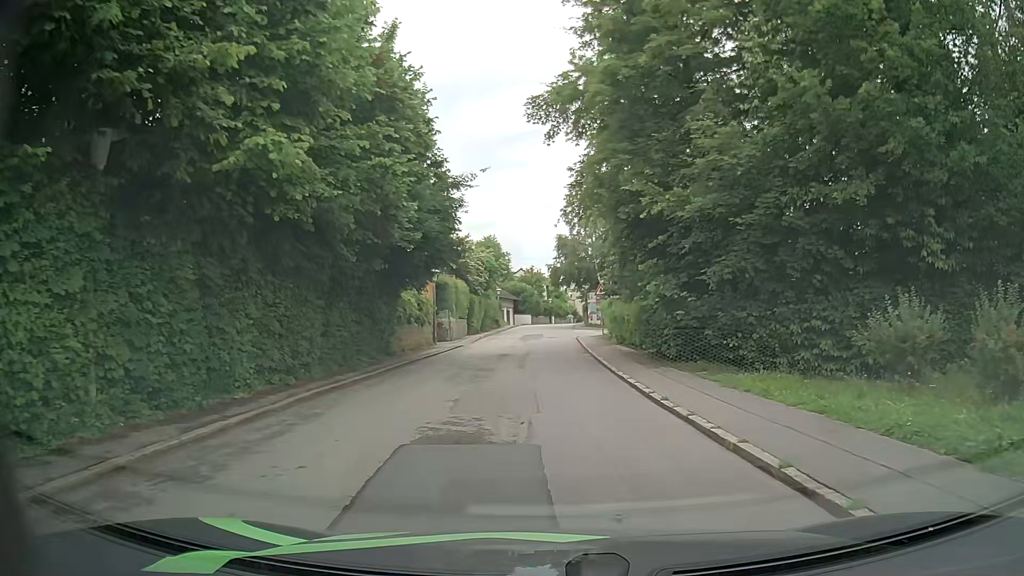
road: residential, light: Day
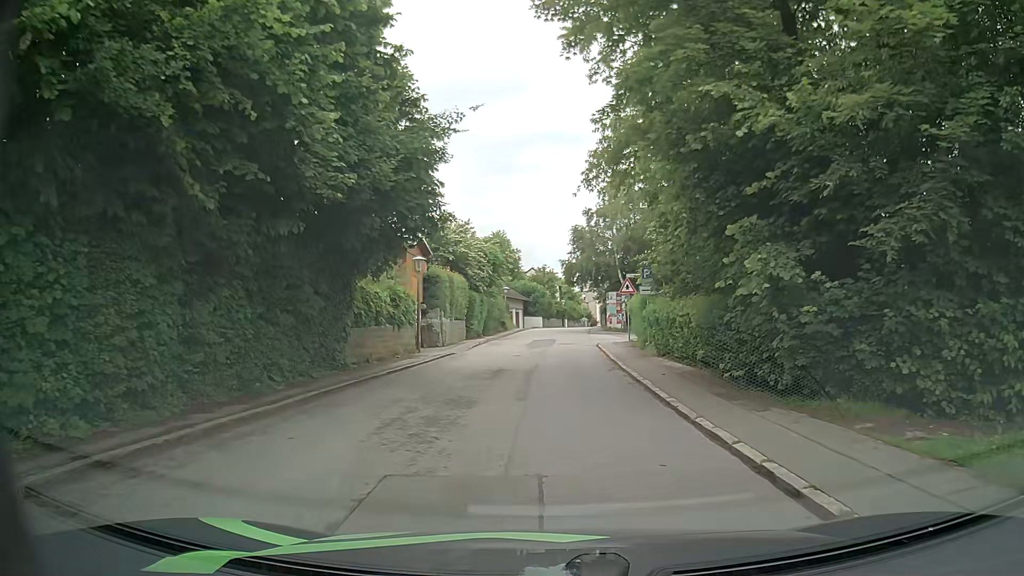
(-0.2, +7.6) m; -2°
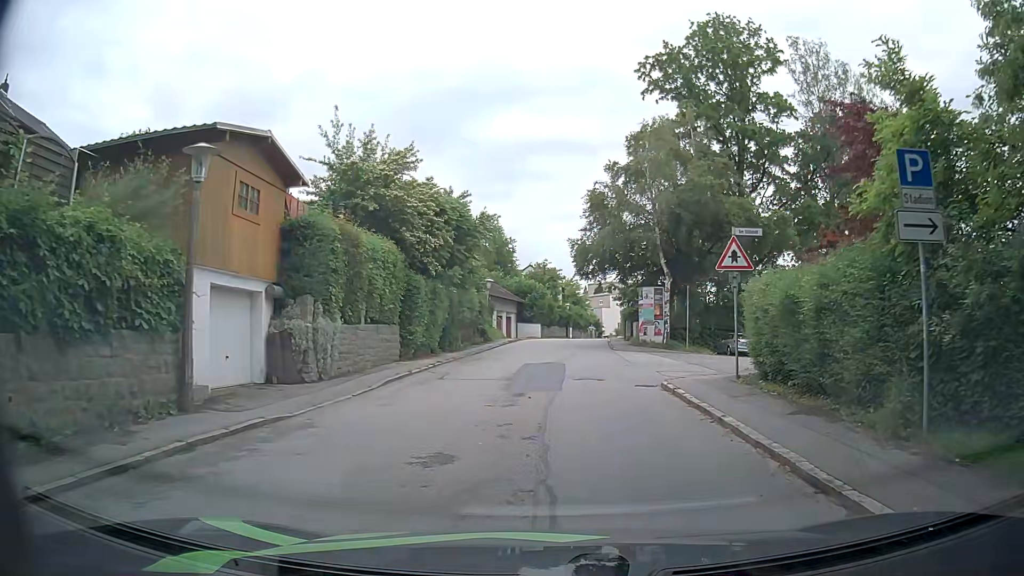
(-0.1, +18.8) m; +1°
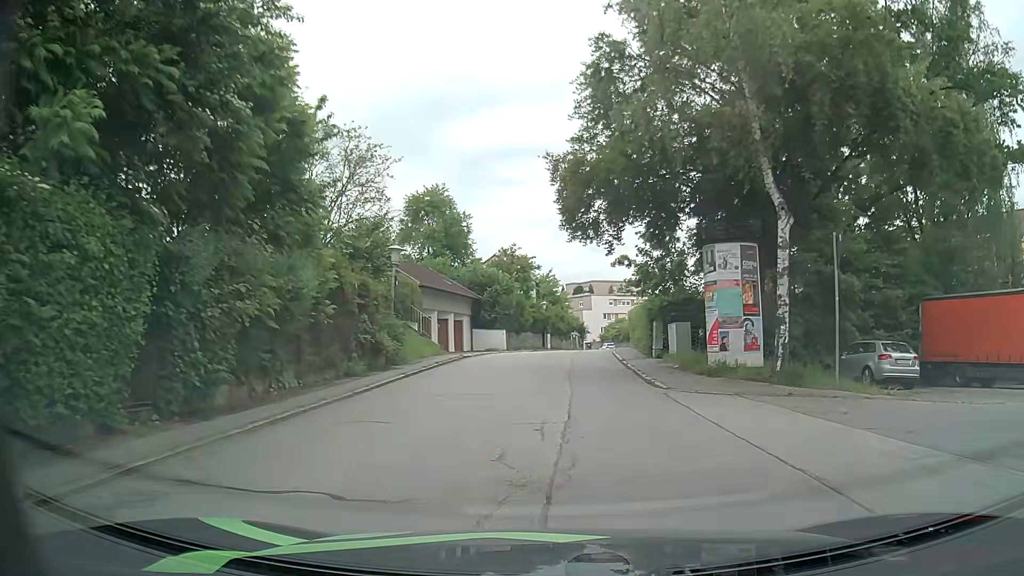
(+0.2, +20.1) m; +1°
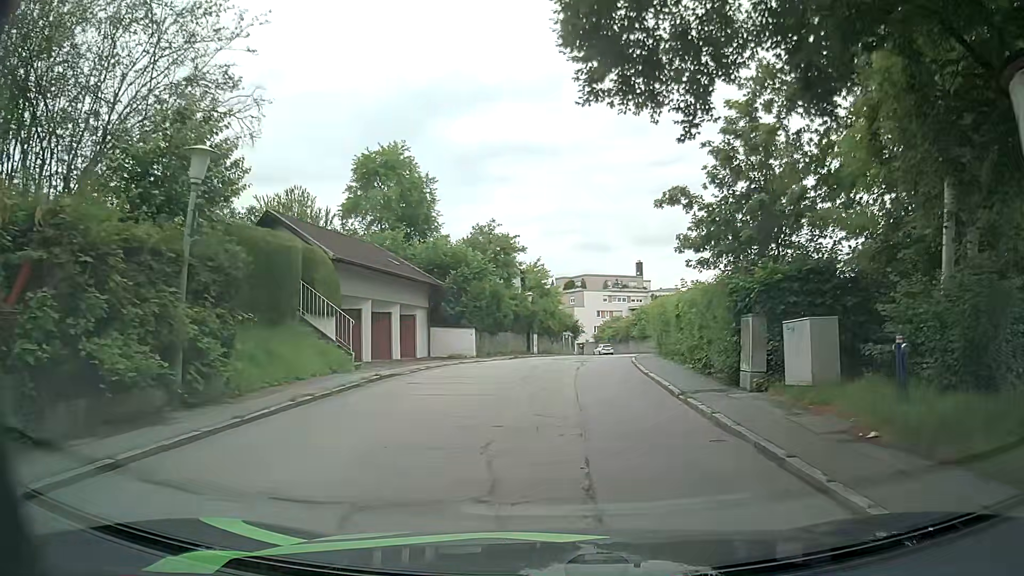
(+0.3, +12.6) m; +2°
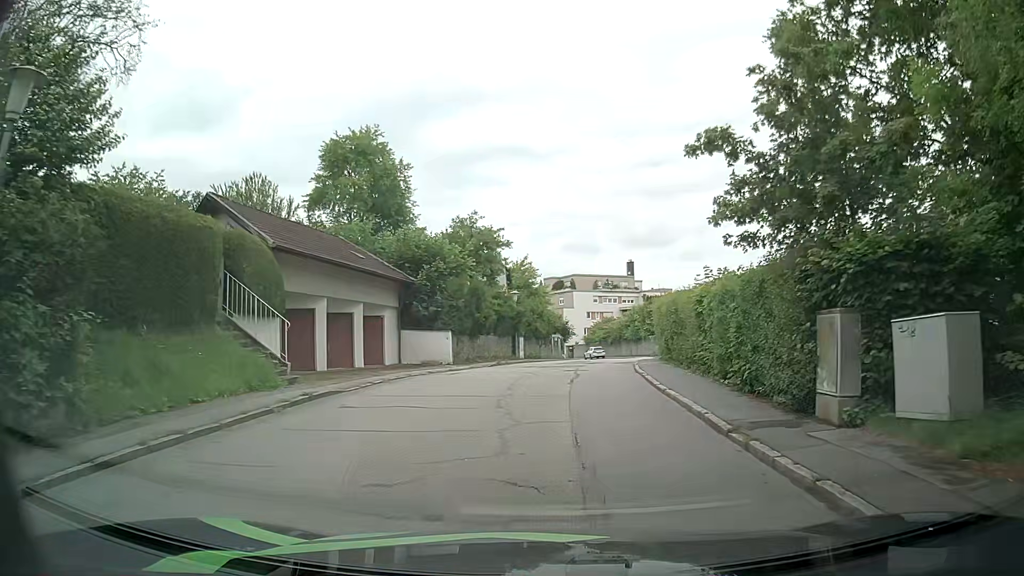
(0.0, +4.1) m; 0°
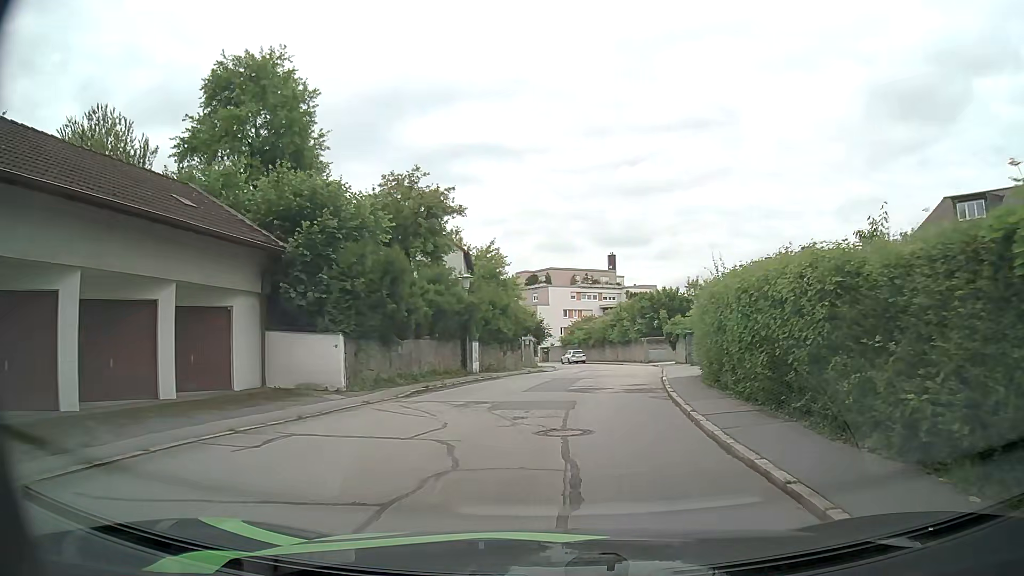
(+0.4, +12.1) m; +2°
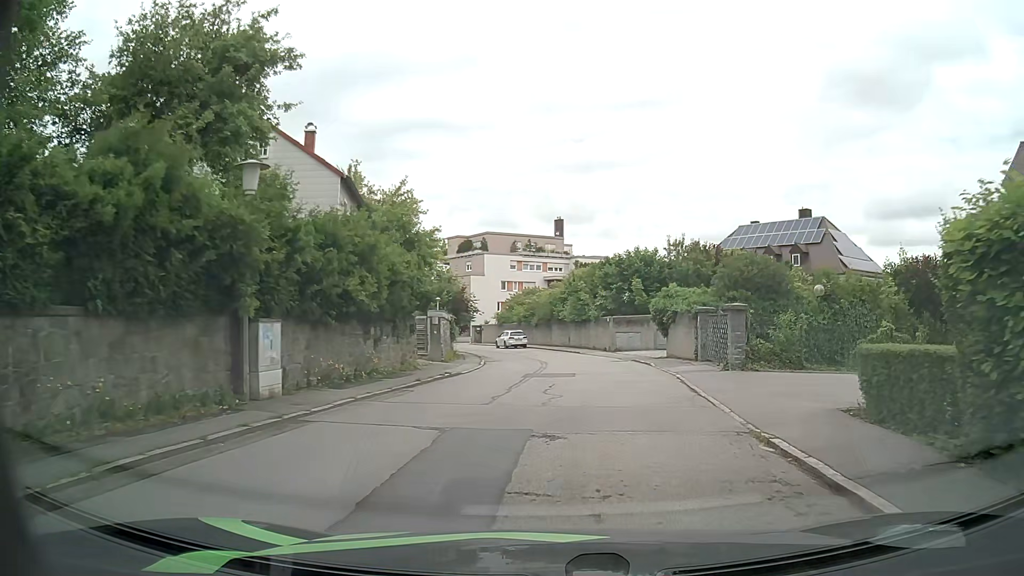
(+0.8, +15.9) m; +6°
(0, +10) (+1, +20) (+2, +30) (0, +40) (-3, +49) (-6, +59) (-9, +68) (-13, +78) (-17, +87) (-23, +95) m
